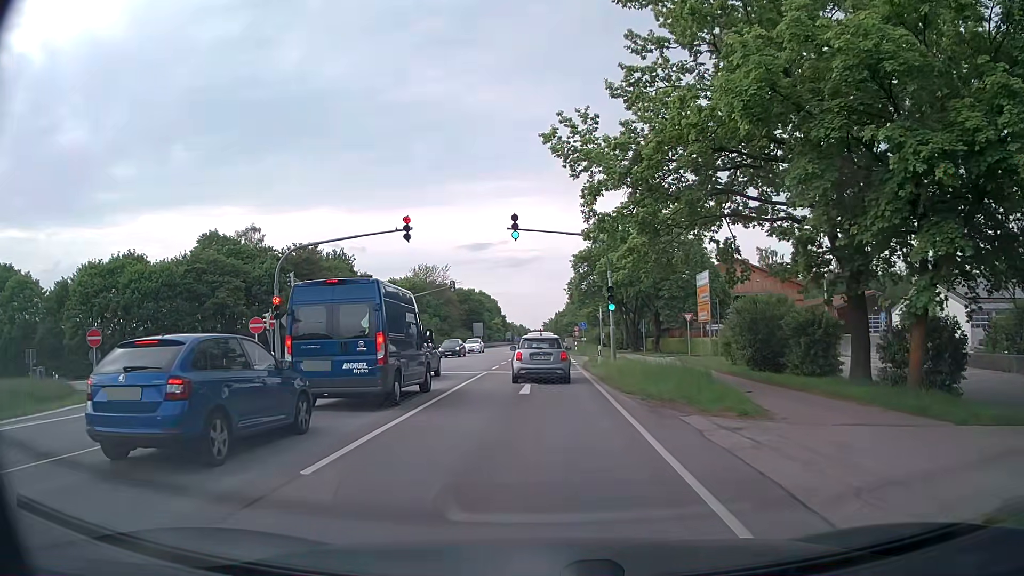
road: secondary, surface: asphalt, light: Day
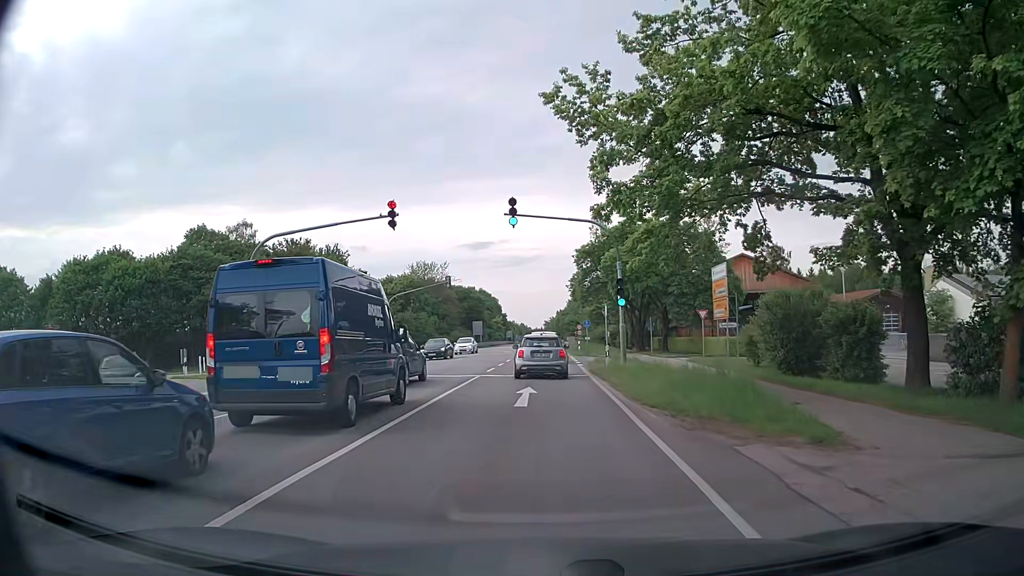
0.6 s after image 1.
(0.0, +3.4) m; 0°
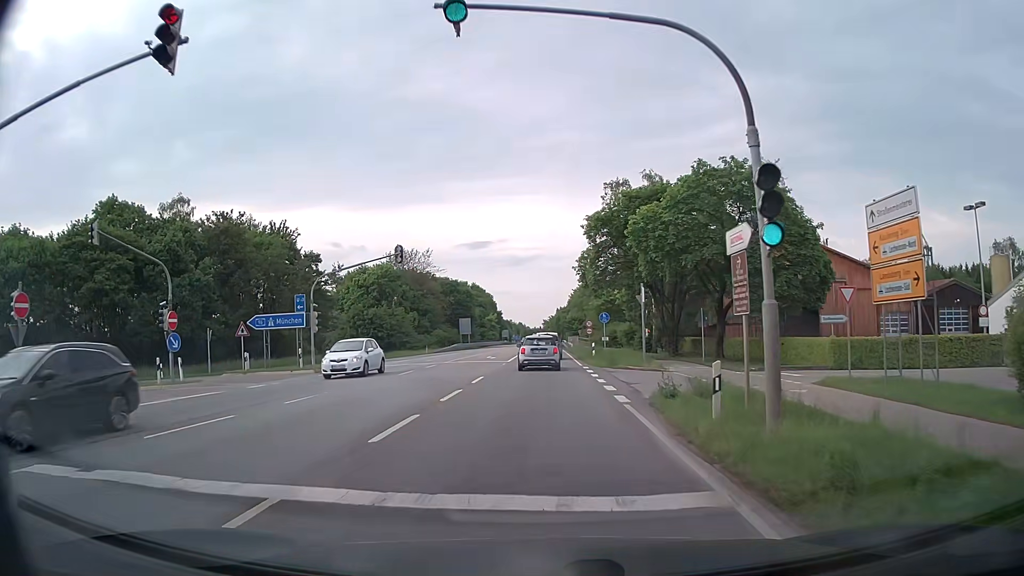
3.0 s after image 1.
(0.0, +18.2) m; 0°
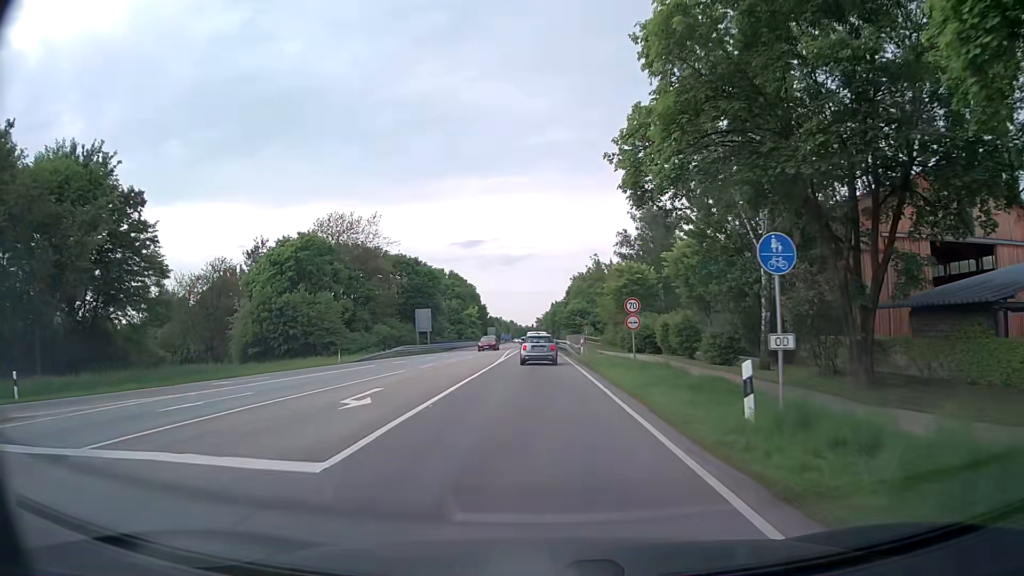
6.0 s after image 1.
(+0.1, +31.6) m; +1°
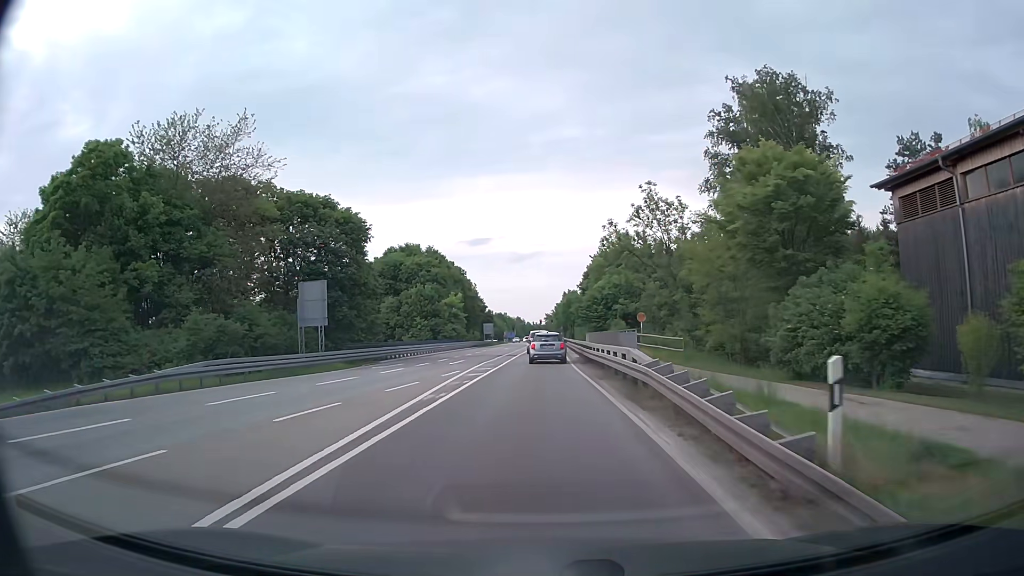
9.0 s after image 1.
(-0.4, +37.9) m; -1°
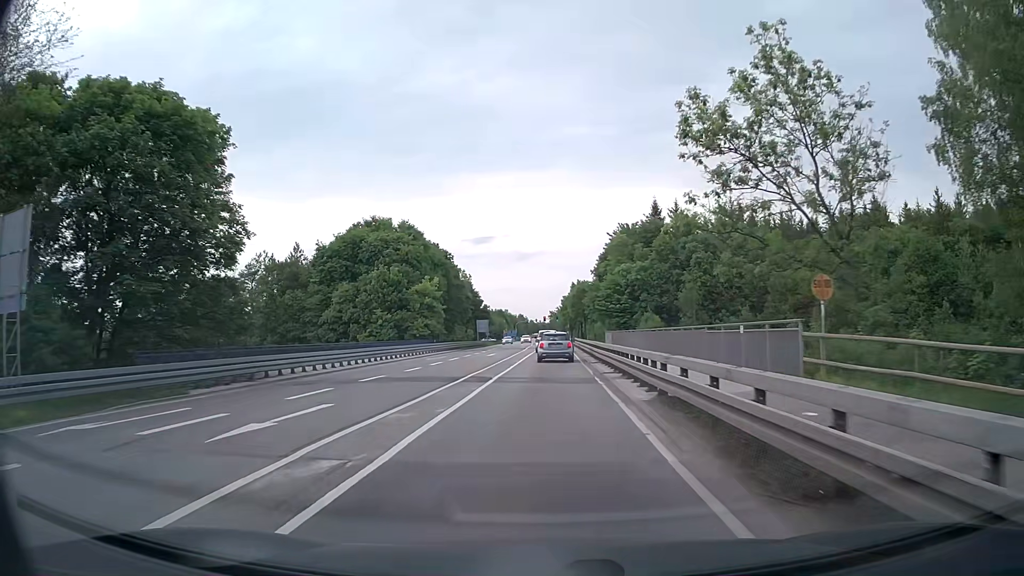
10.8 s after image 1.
(-0.1, +24.0) m; -1°
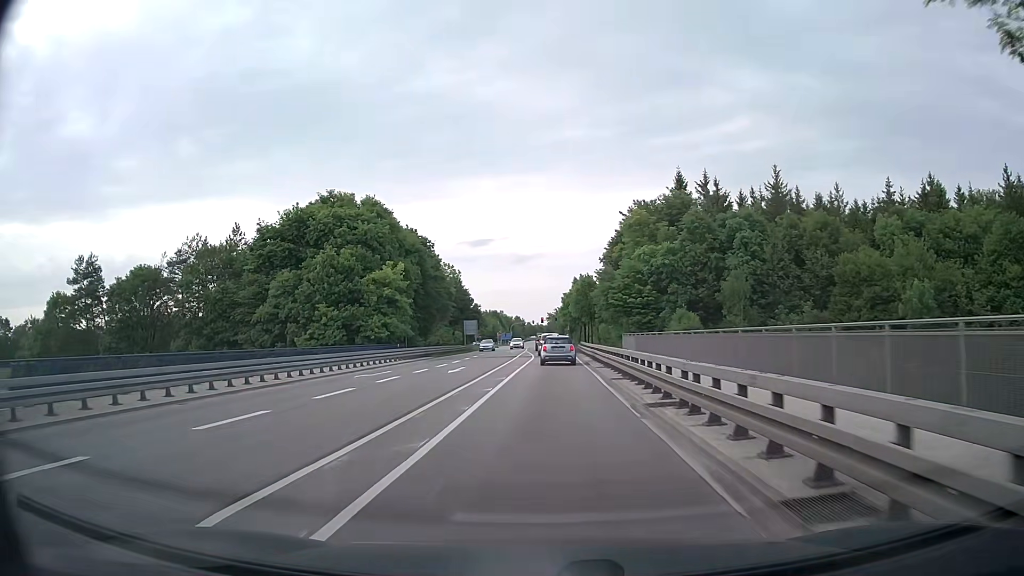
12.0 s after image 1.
(+0.1, +16.9) m; +1°
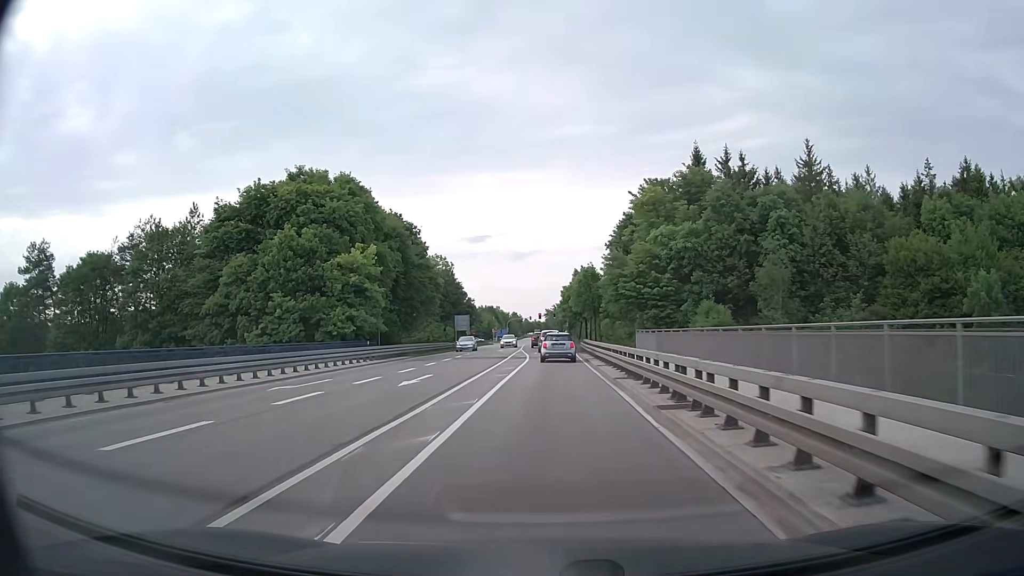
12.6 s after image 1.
(-0.1, +8.7) m; 0°
(0, +10) (0, +20) (0, +30) (0, +40) (+1, +50) (+1, +60) (+1, +70) (+2, +80) (+2, +90) (+2, +100) m
